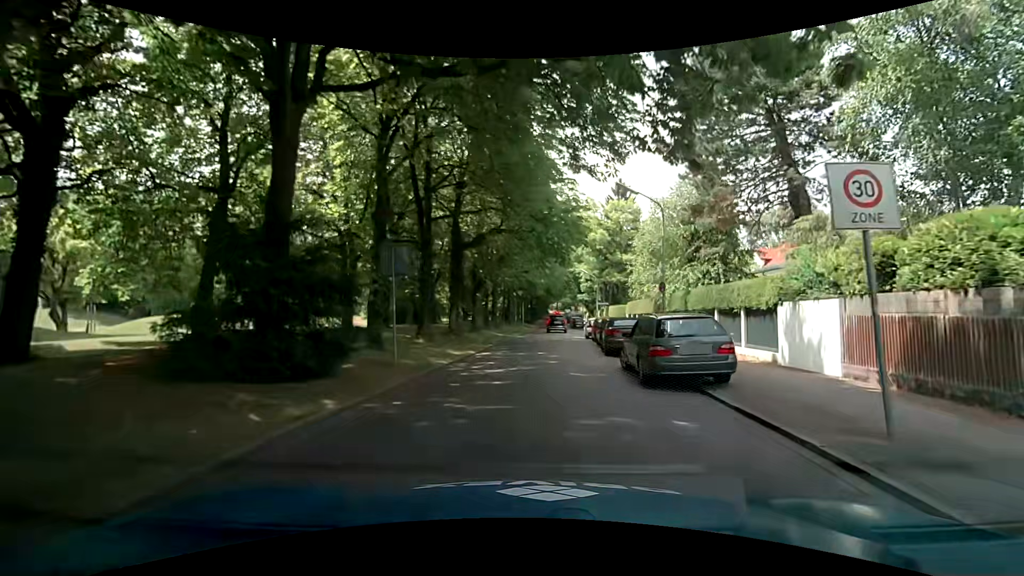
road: residential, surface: asphalt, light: Day
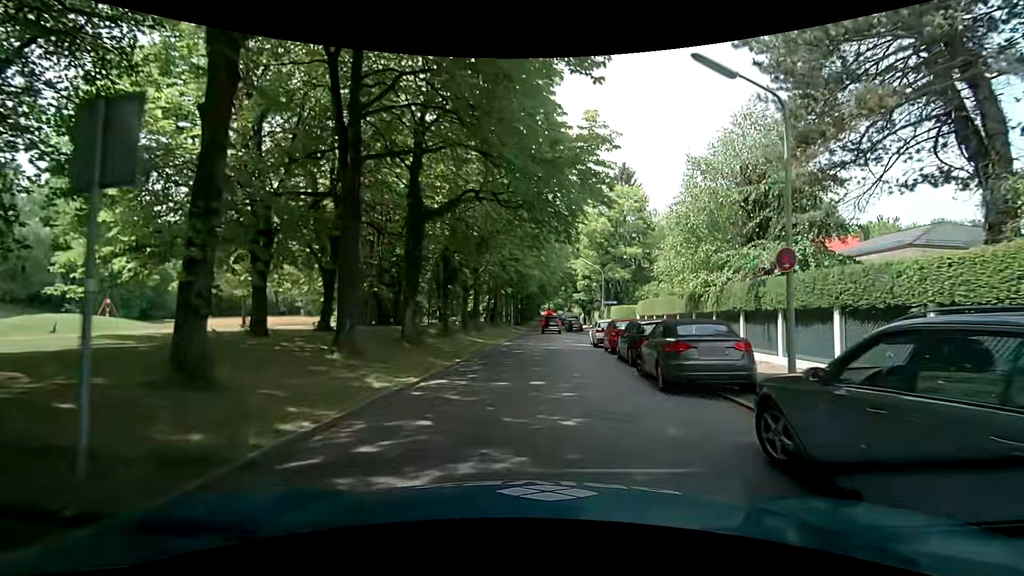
(+0.4, +8.8) m; +2°
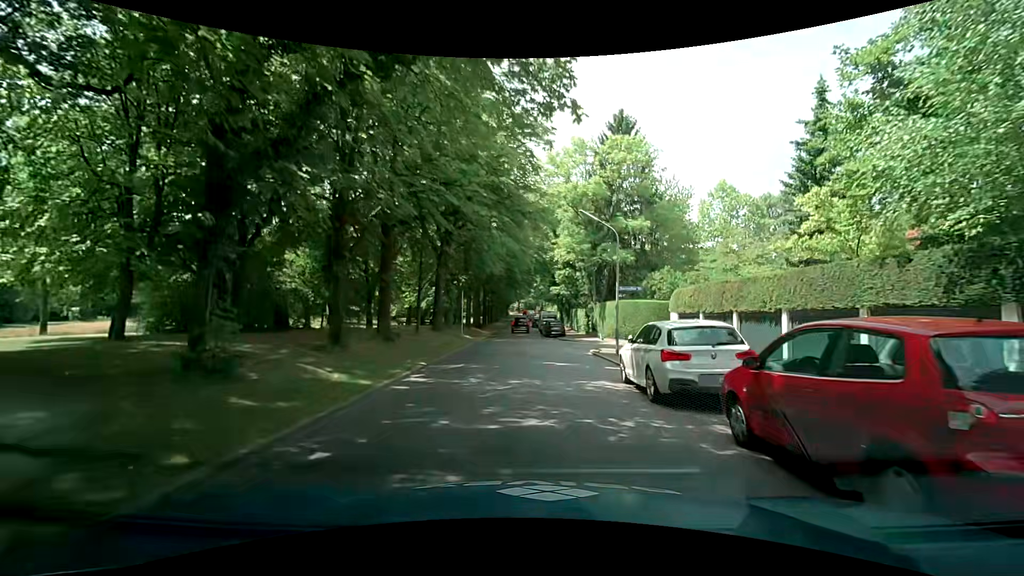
(+0.8, +17.4) m; +5°
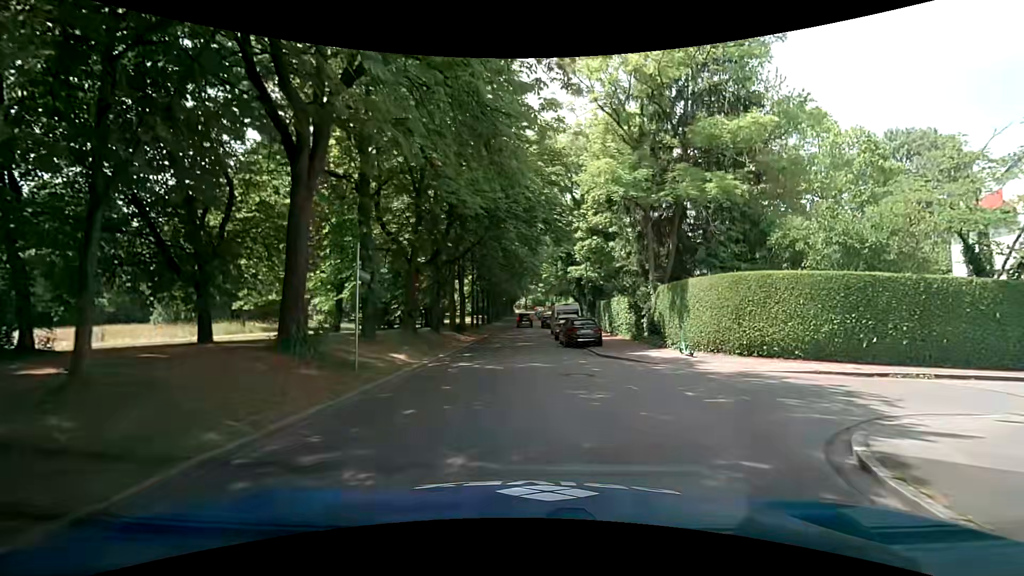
(0.0, +19.9) m; -1°
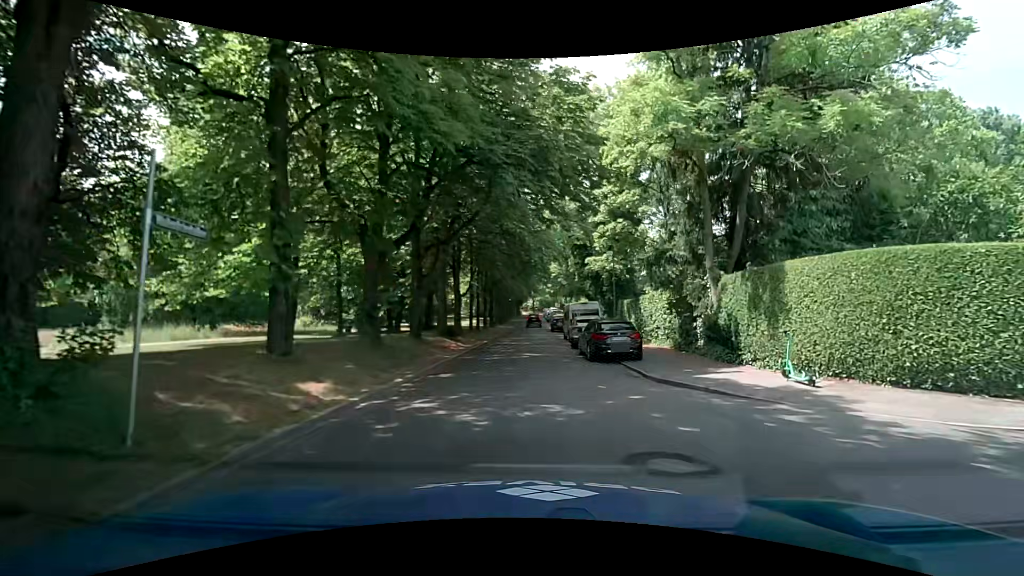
(-0.1, +7.2) m; -2°
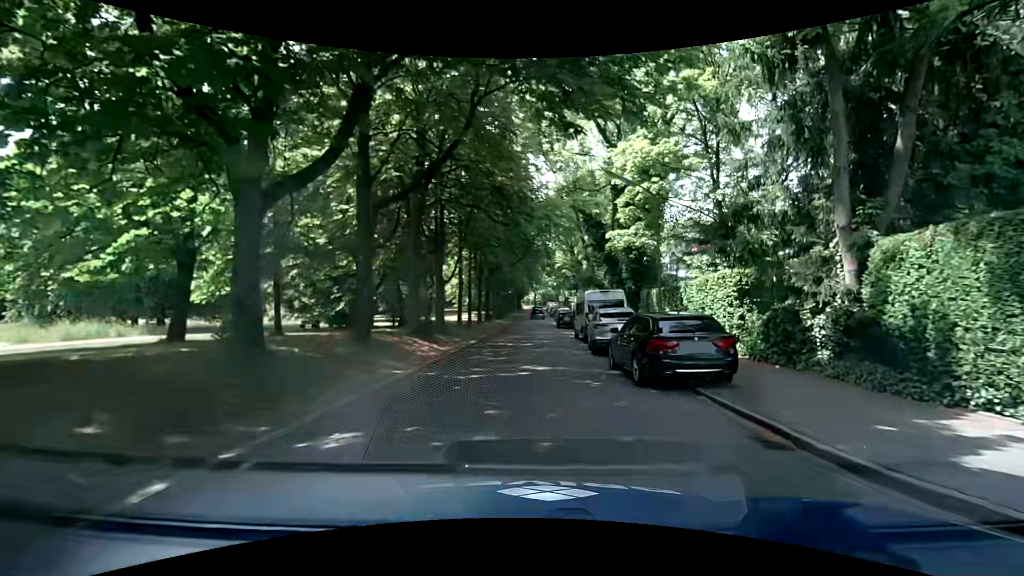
(0.0, +7.8) m; 0°
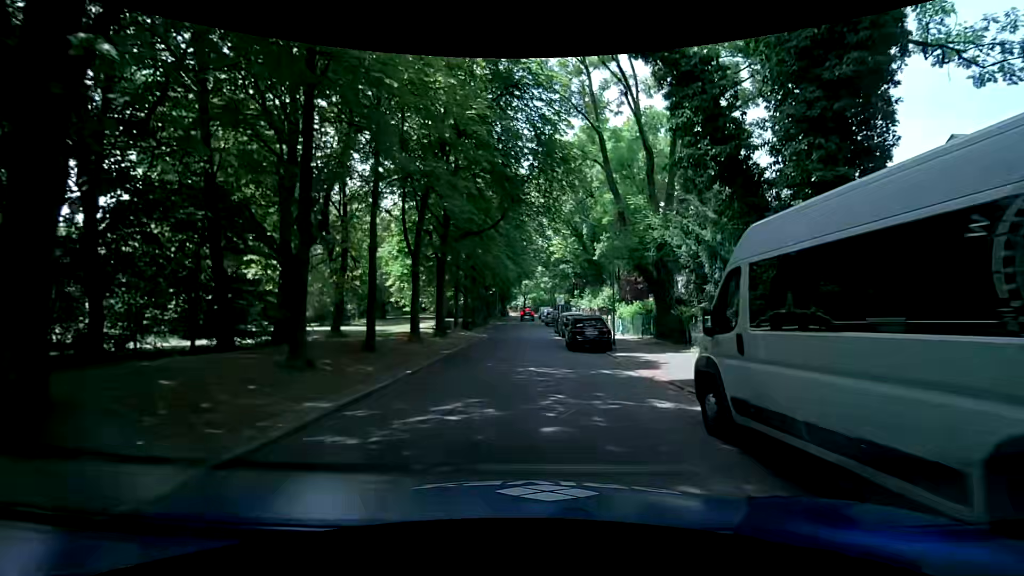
(+0.2, +22.7) m; +1°
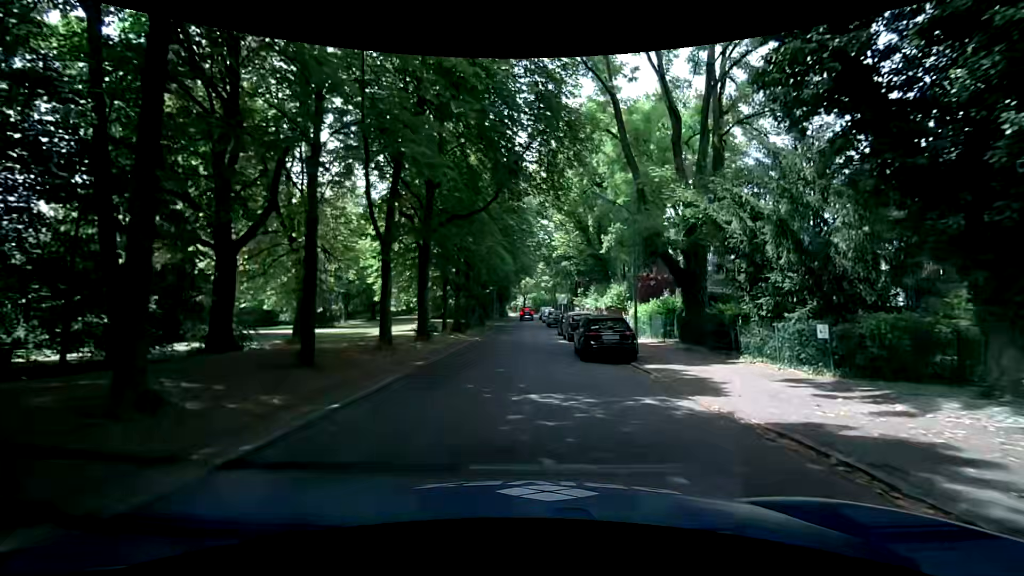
(0.0, +4.8) m; 0°
